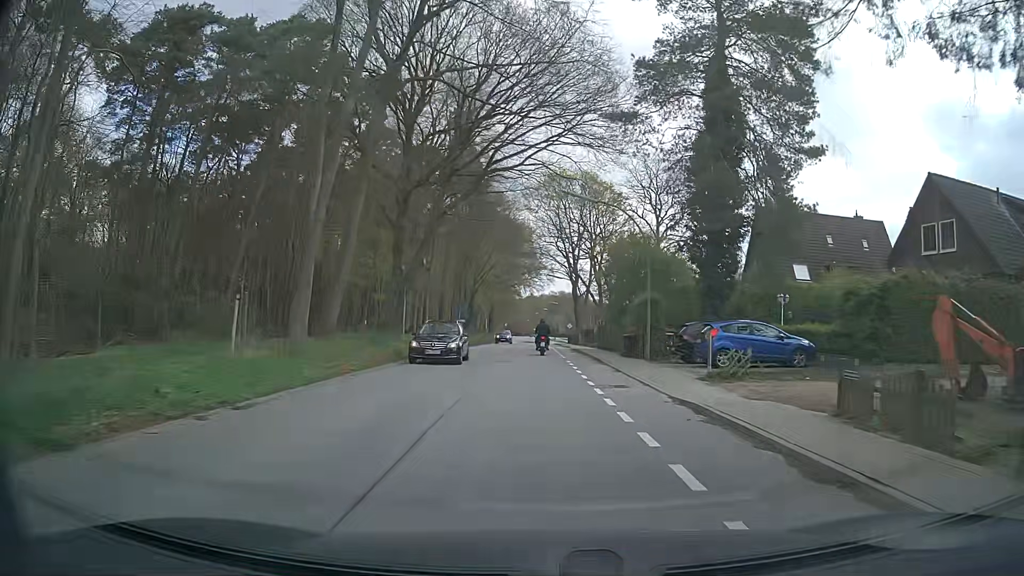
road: secondary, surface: asphalt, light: Day
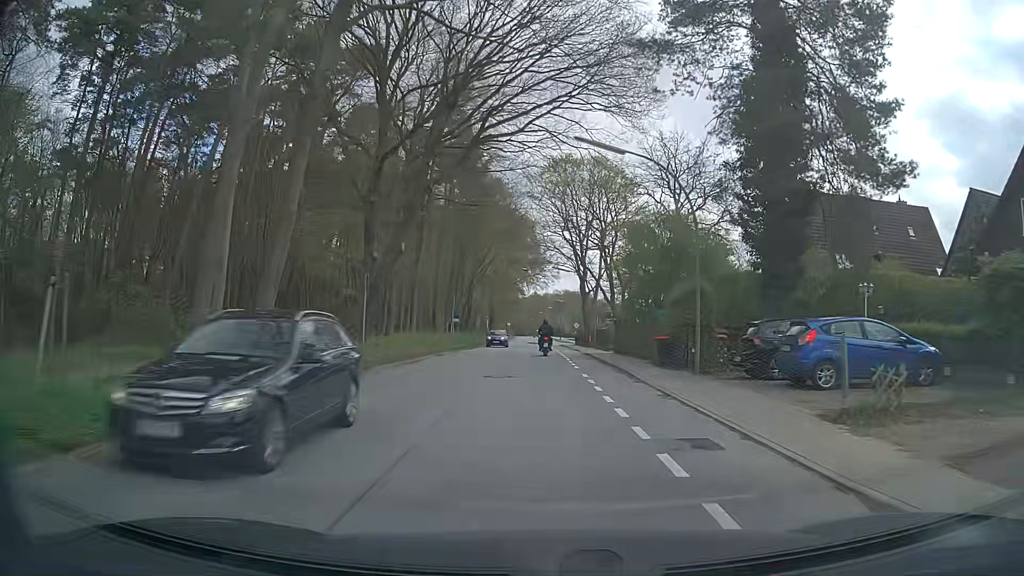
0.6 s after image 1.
(0.0, +7.4) m; 0°
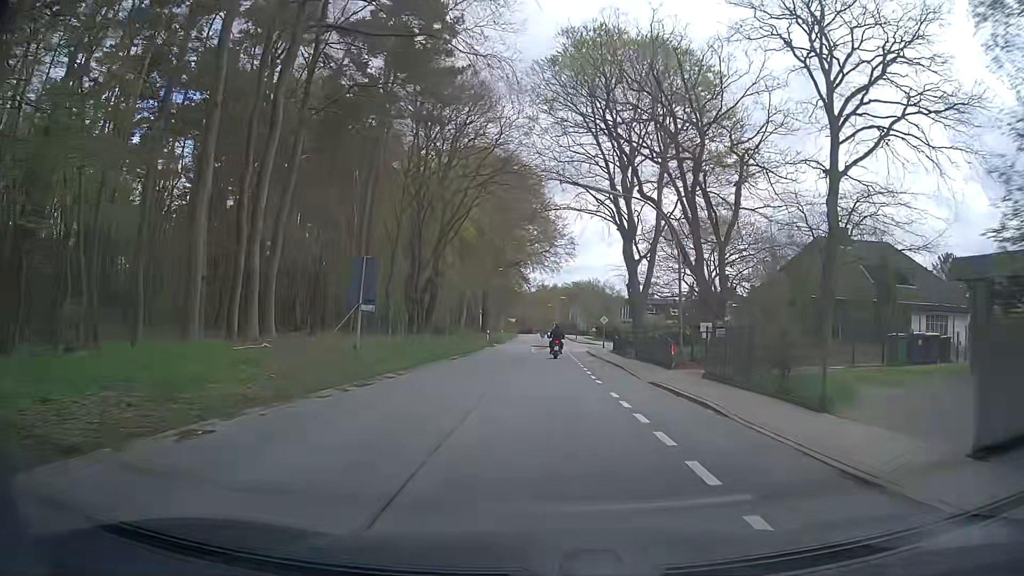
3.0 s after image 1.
(-0.7, +30.2) m; -1°
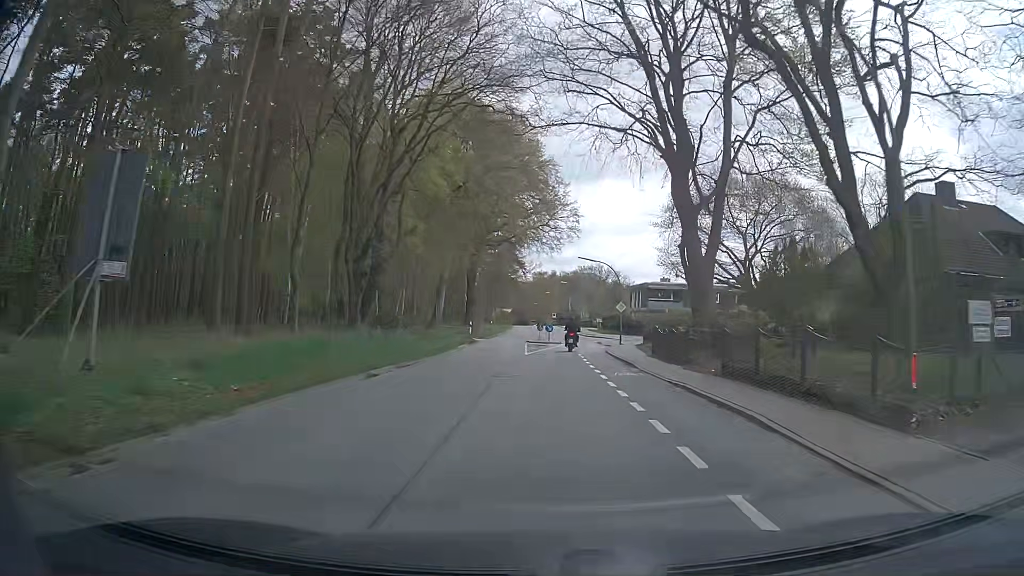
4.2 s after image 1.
(0.0, +15.4) m; 0°
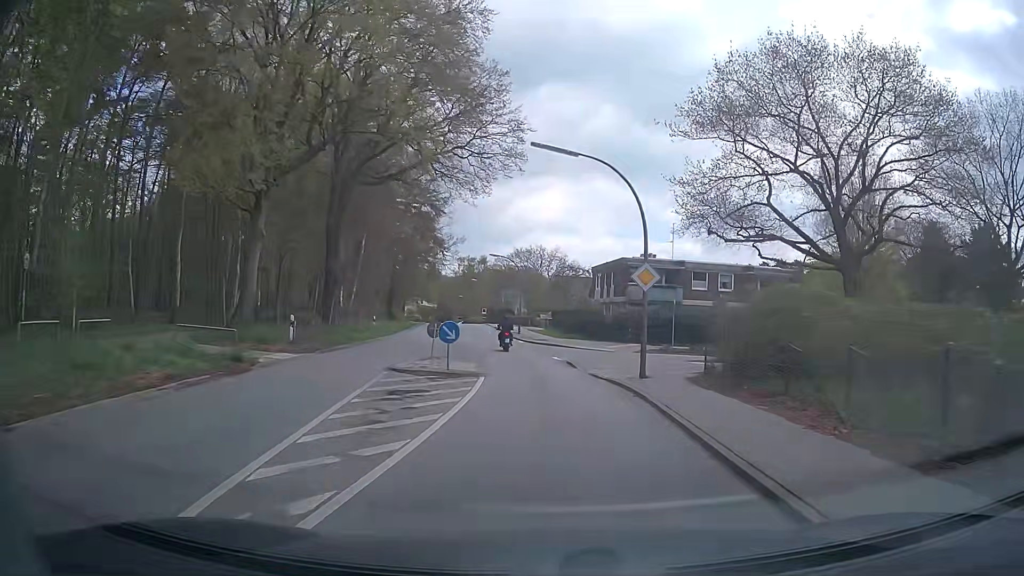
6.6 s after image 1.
(+0.8, +30.8) m; +5°
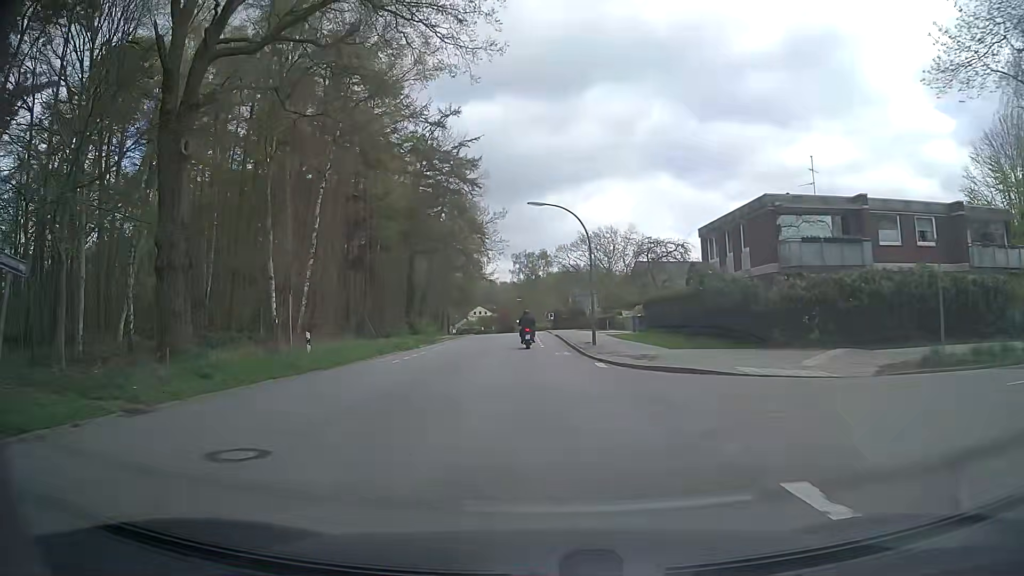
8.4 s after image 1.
(-0.5, +24.2) m; -5°
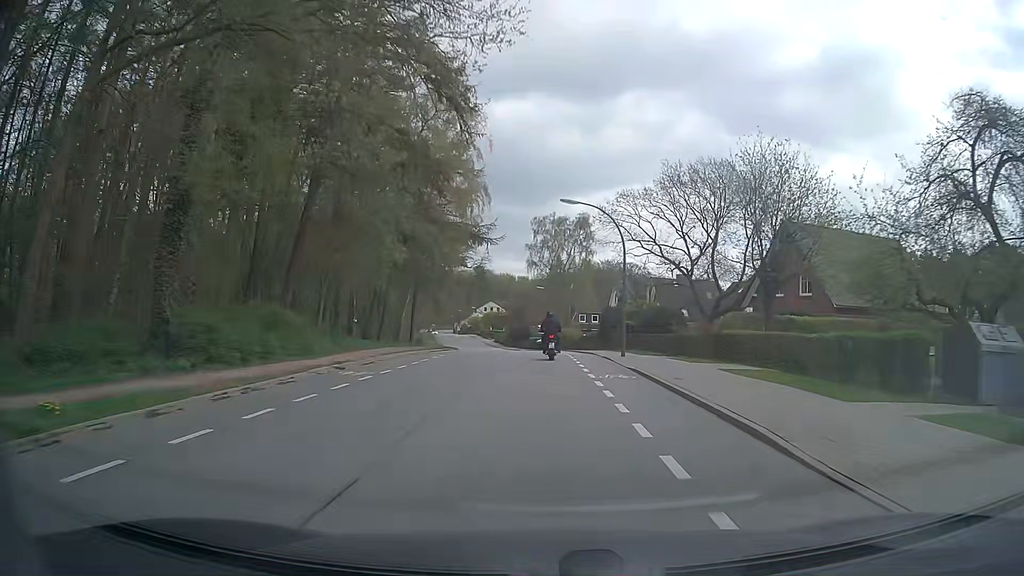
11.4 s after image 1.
(-2.0, +43.2) m; -2°
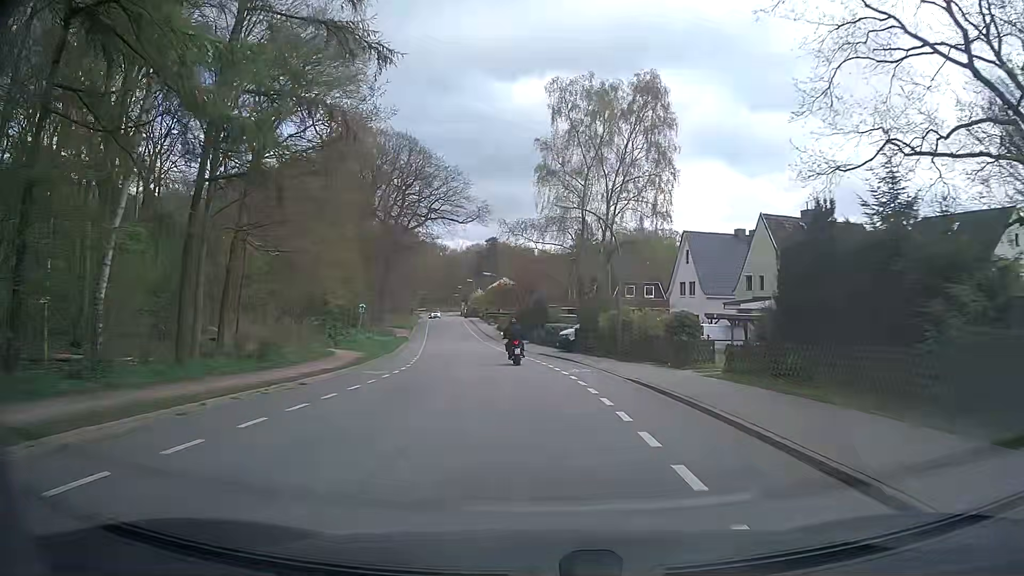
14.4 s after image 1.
(0.0, +38.7) m; -2°
(0, +10) (-1, +20) (-2, +30) (-3, +40) (-5, +50) (-6, +60) (-8, +69) (-9, +79) (-11, +89) (-13, +99) m
